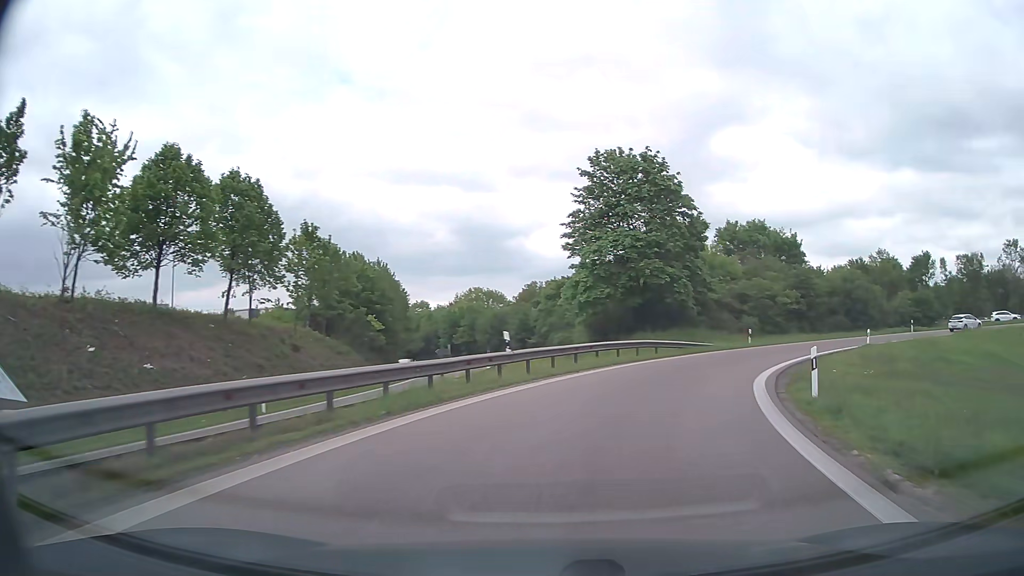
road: motorway_link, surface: asphalt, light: Day
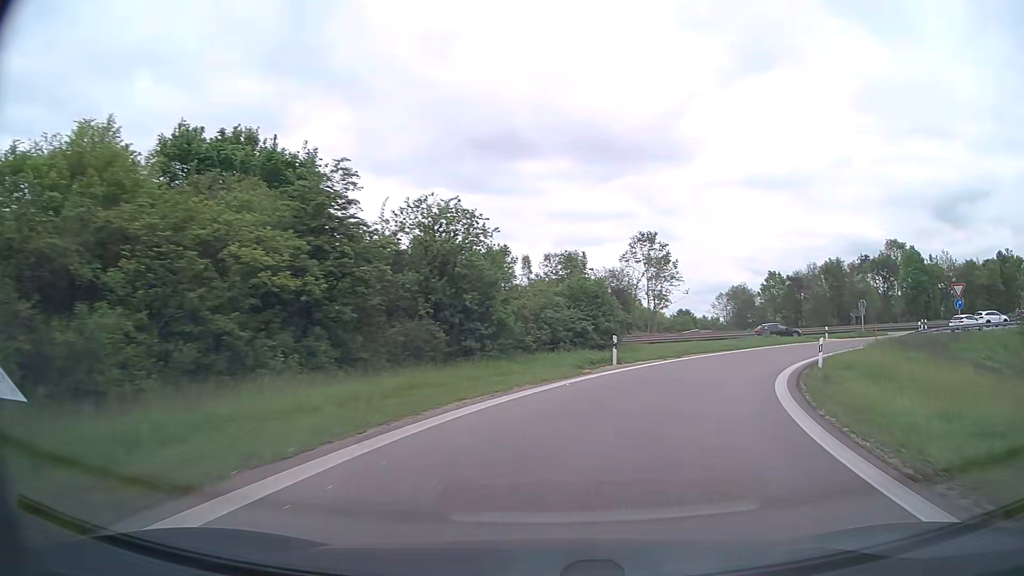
(+13.9, +36.1) m; +41°
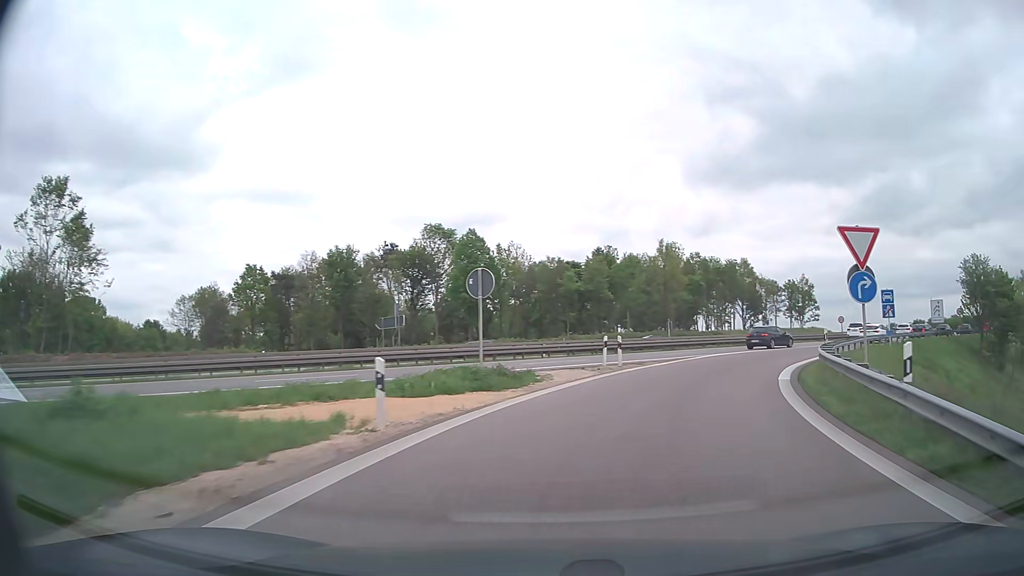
(+14.3, +35.7) m; +44°
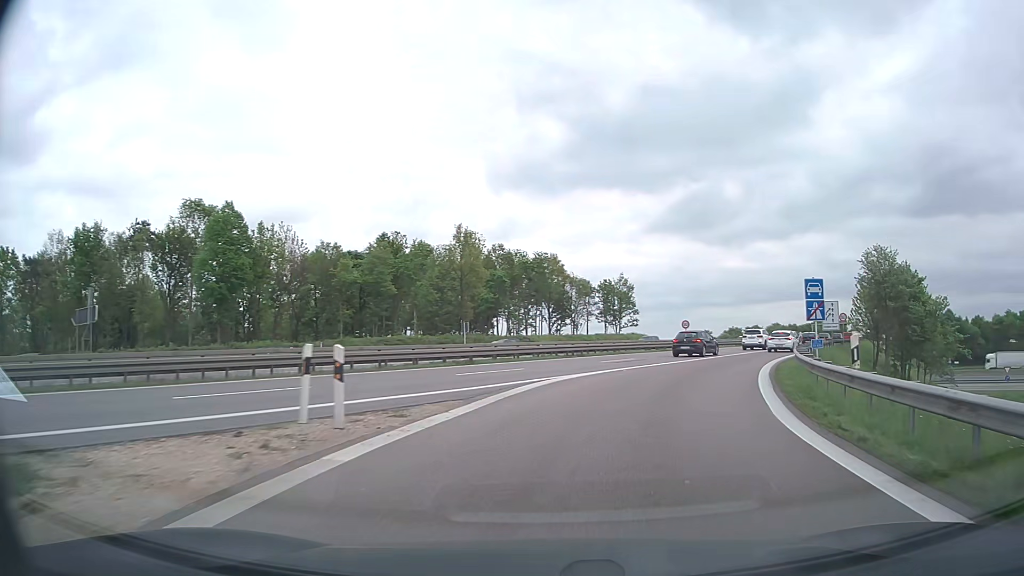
(+2.4, +15.2) m; +17°
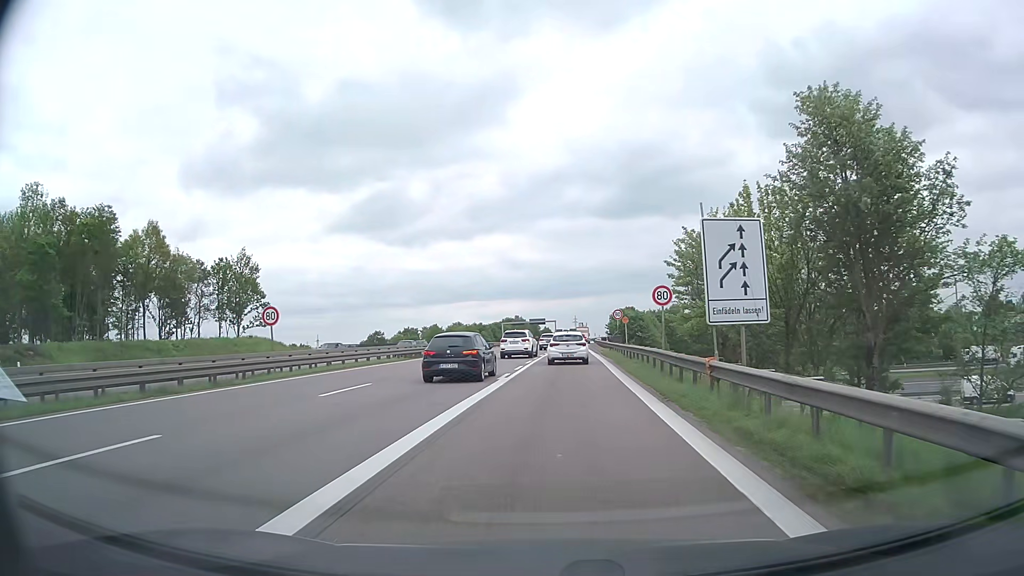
(+10.7, +33.7) m; +29°
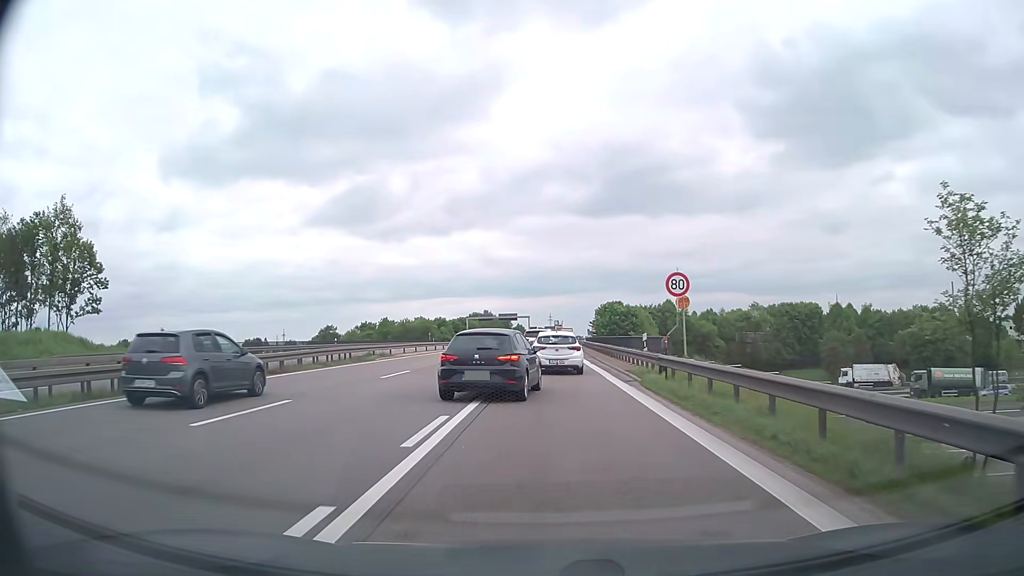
(+0.8, +29.9) m; +2°
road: trunk
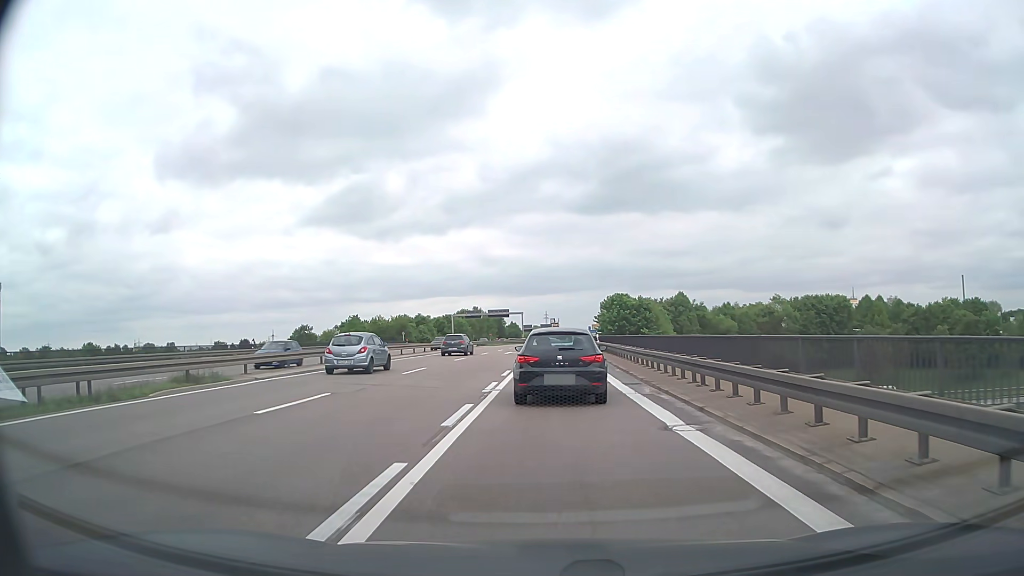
(+0.1, +21.7) m; 0°
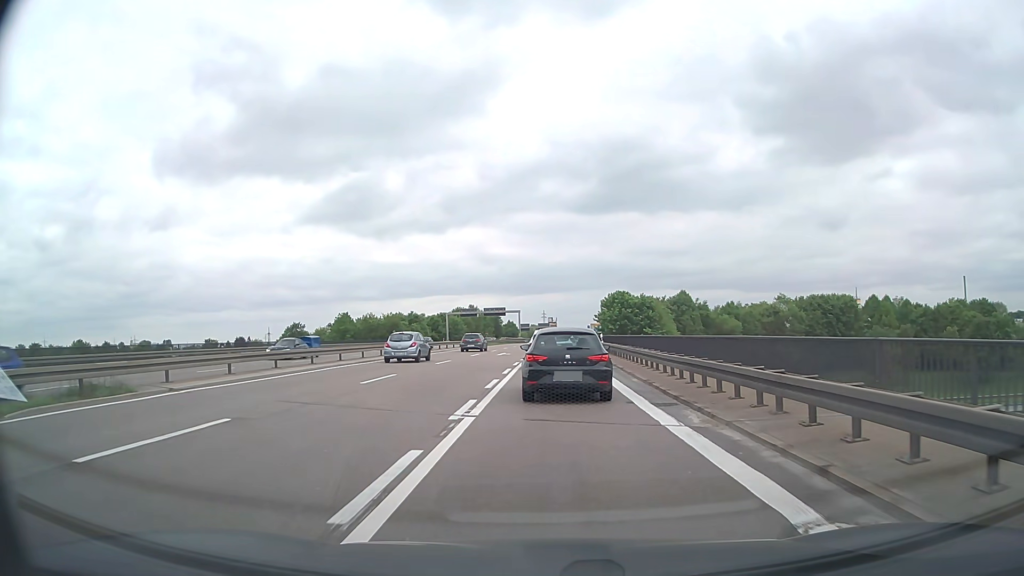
(0.0, +5.2) m; 0°
(0, +10) (0, +20) (0, +30) (+1, +40) (+1, +50) (+1, +60) (+2, +70) (+2, +80) (+2, +90) (+3, +100) m
